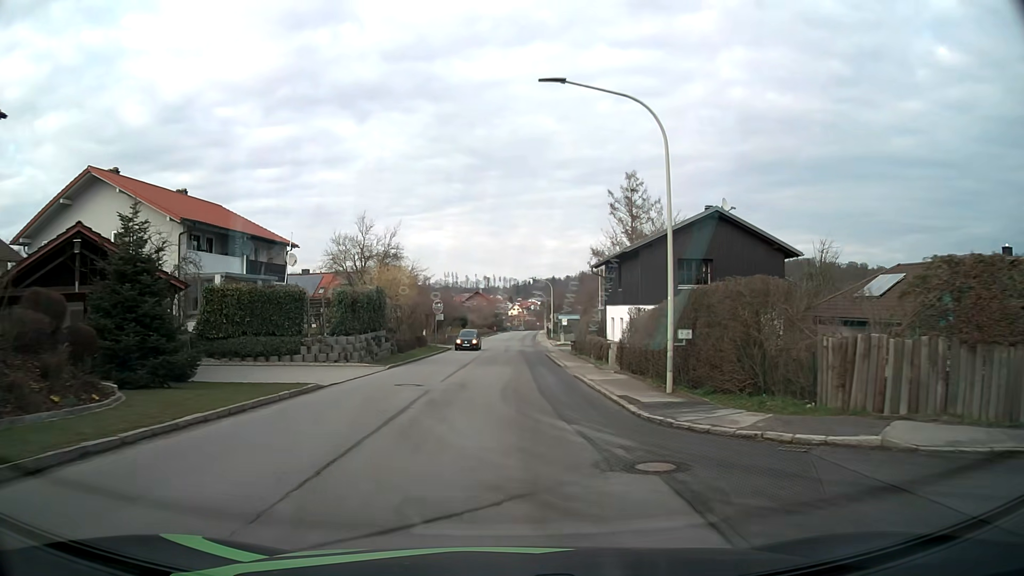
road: tertiary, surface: asphalt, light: Day
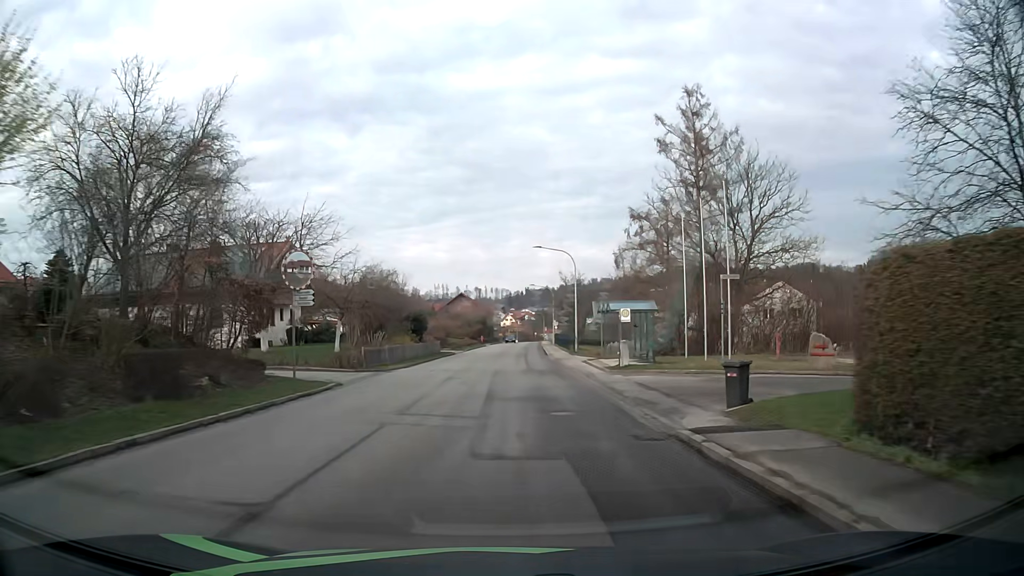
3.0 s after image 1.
(+0.3, +35.5) m; +1°
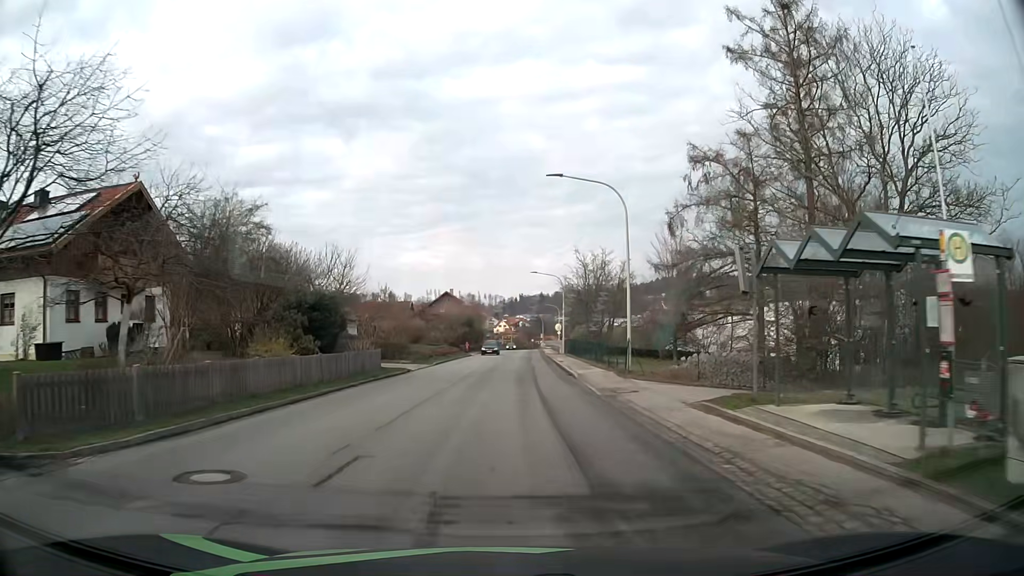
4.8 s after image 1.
(0.0, +22.1) m; 0°
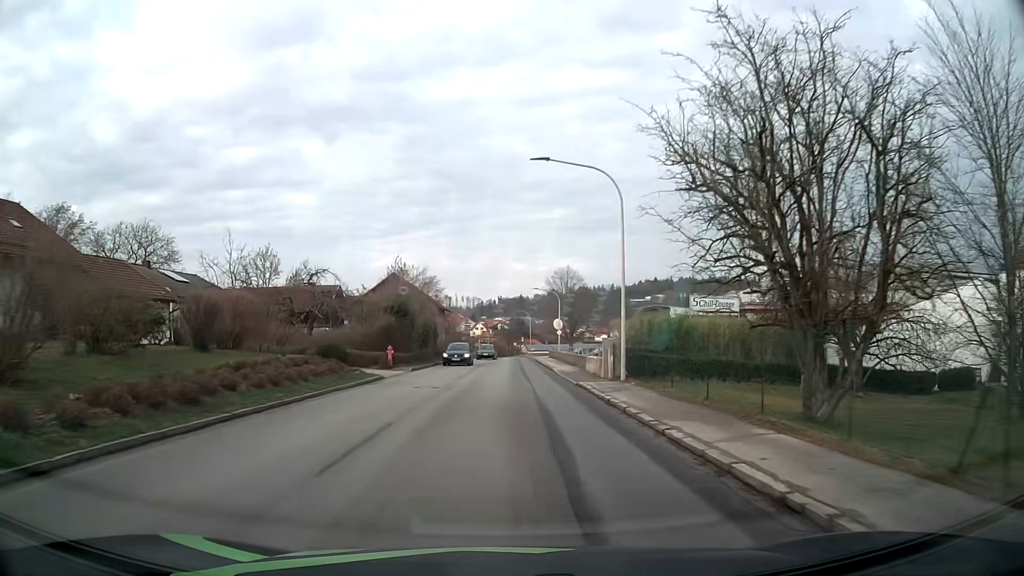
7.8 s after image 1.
(+0.7, +37.9) m; +2°
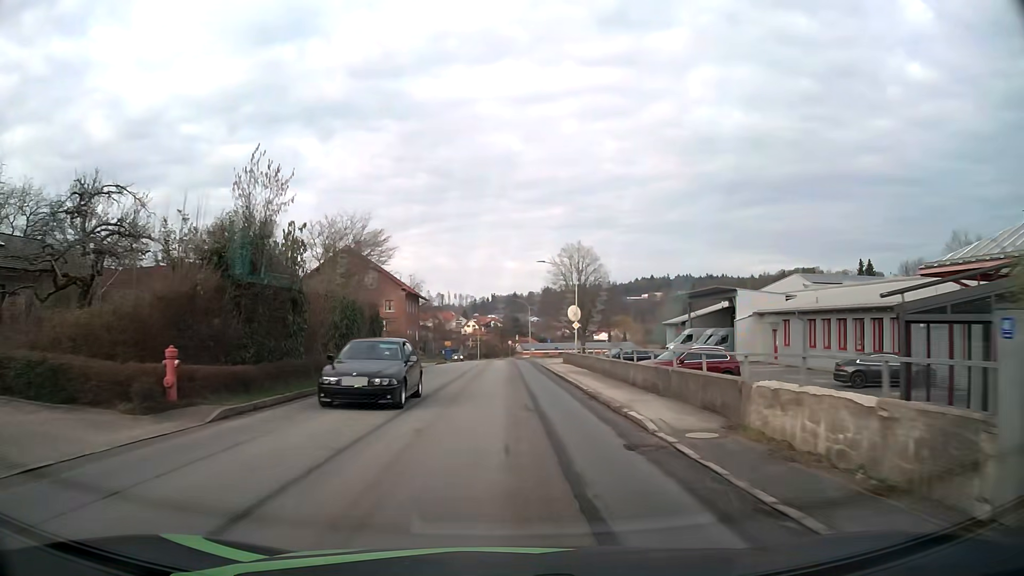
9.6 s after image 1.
(+0.1, +22.8) m; 0°
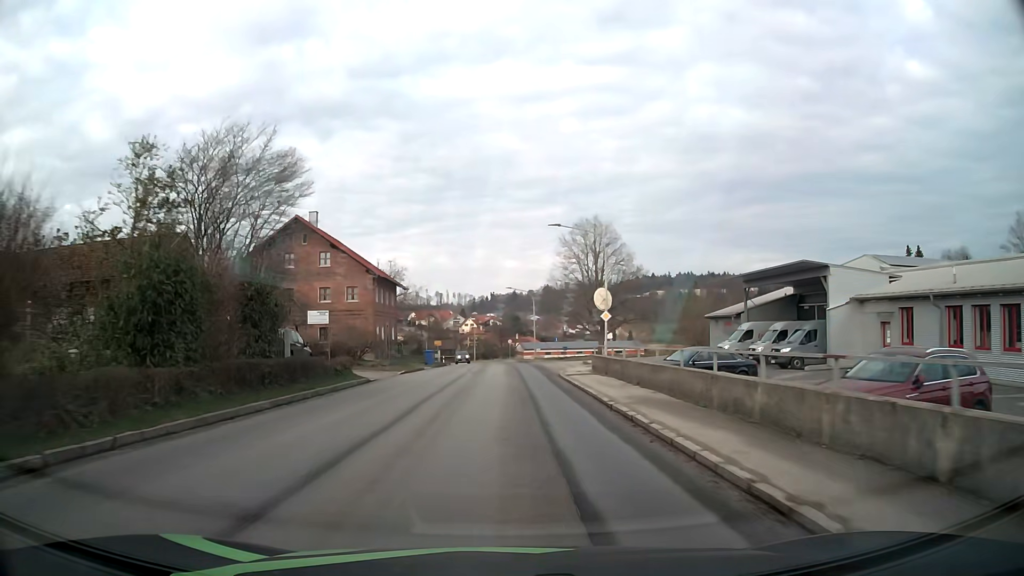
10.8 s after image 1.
(0.0, +15.1) m; 0°
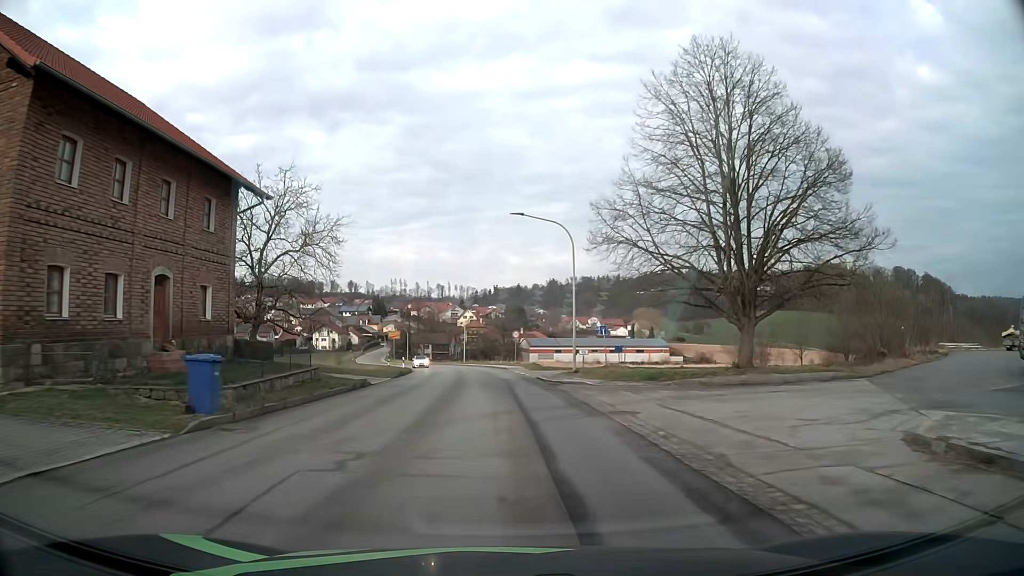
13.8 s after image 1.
(-0.1, +37.6) m; 0°
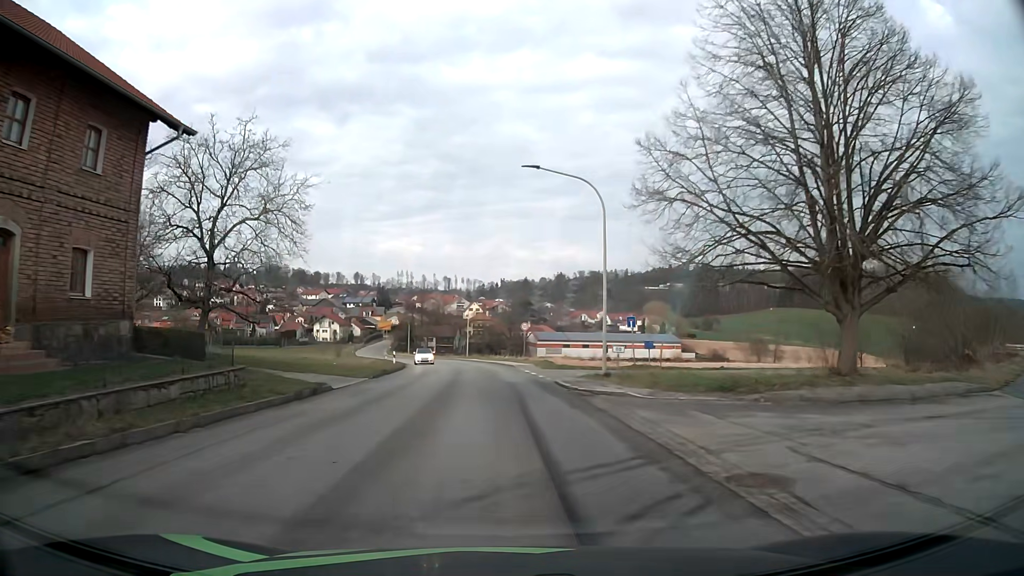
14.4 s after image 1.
(0.0, +7.5) m; -1°
(0, +10) (0, +20) (-1, +30) (-1, +40) (-2, +50) (-4, +60) (-6, +70) (-8, +79) (-10, +89) (-13, +99) m
